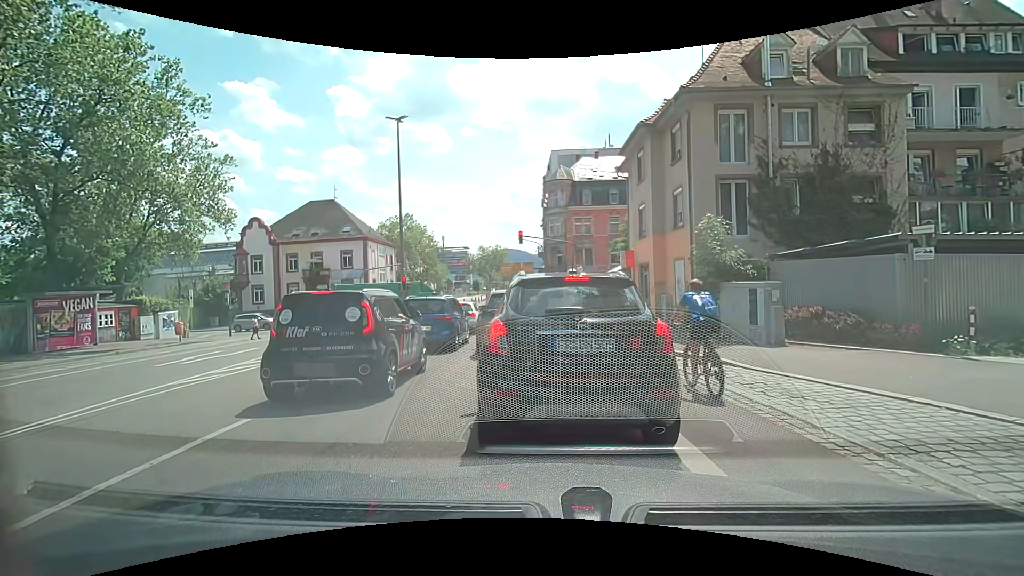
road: secondary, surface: asphalt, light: Day
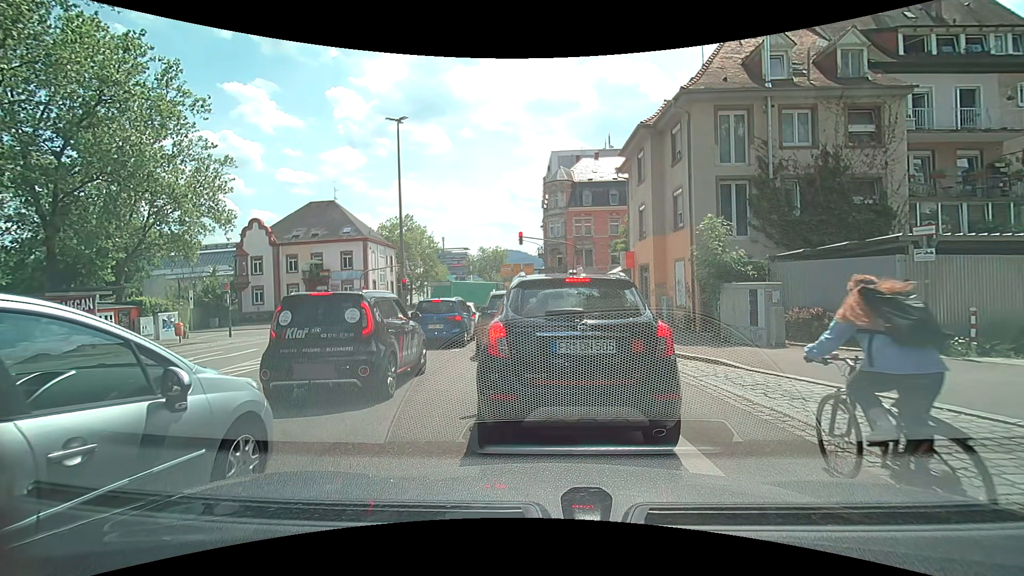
(0.0, +0.1) m; 0°
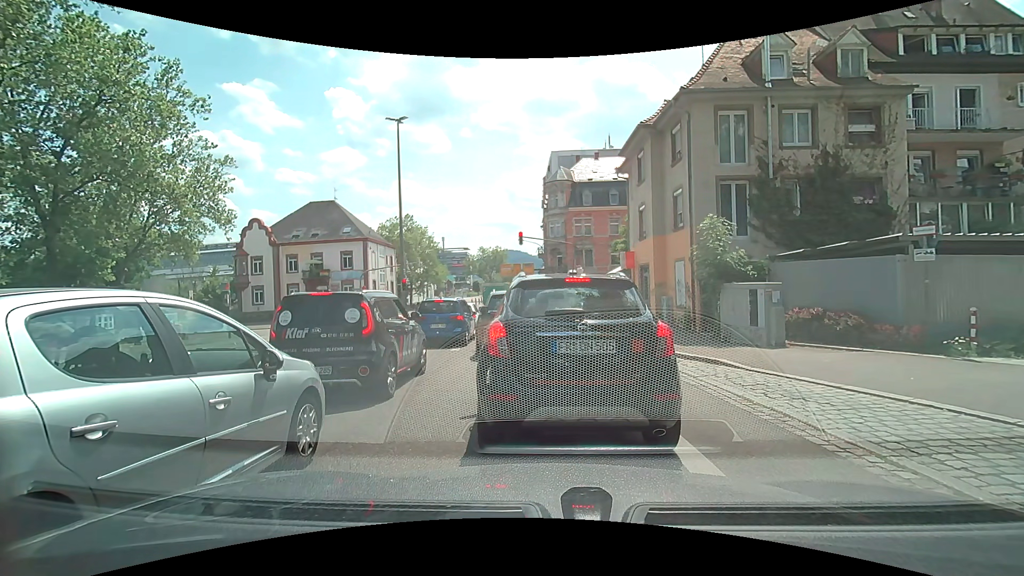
(0.0, 0.0) m; 0°
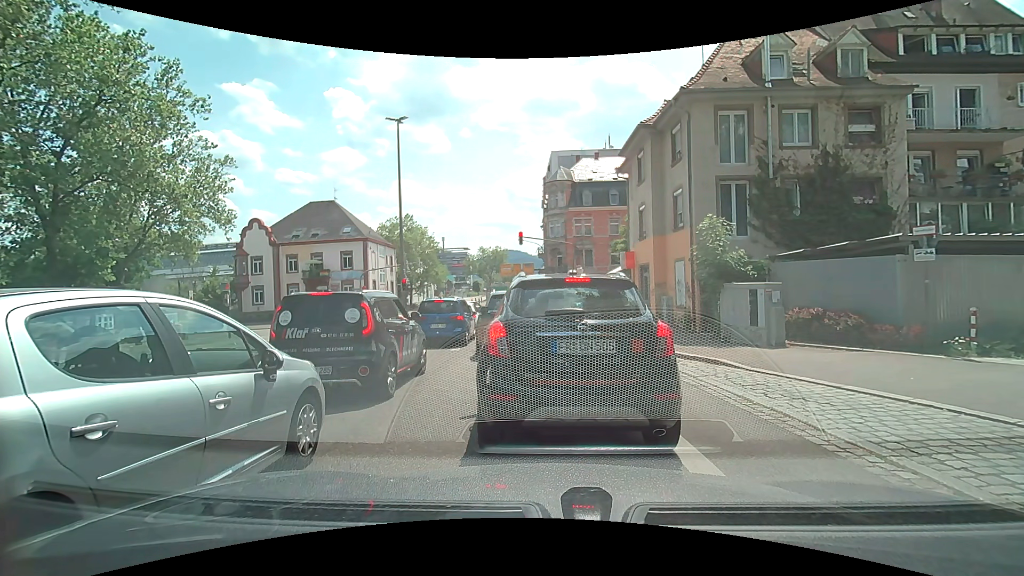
(0.0, 0.0) m; 0°
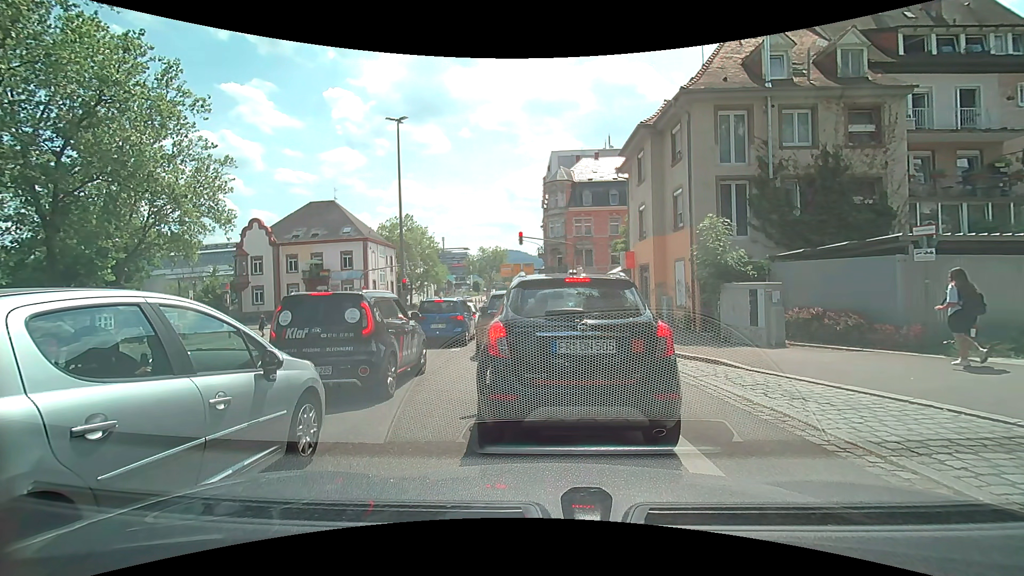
(0.0, 0.0) m; 0°
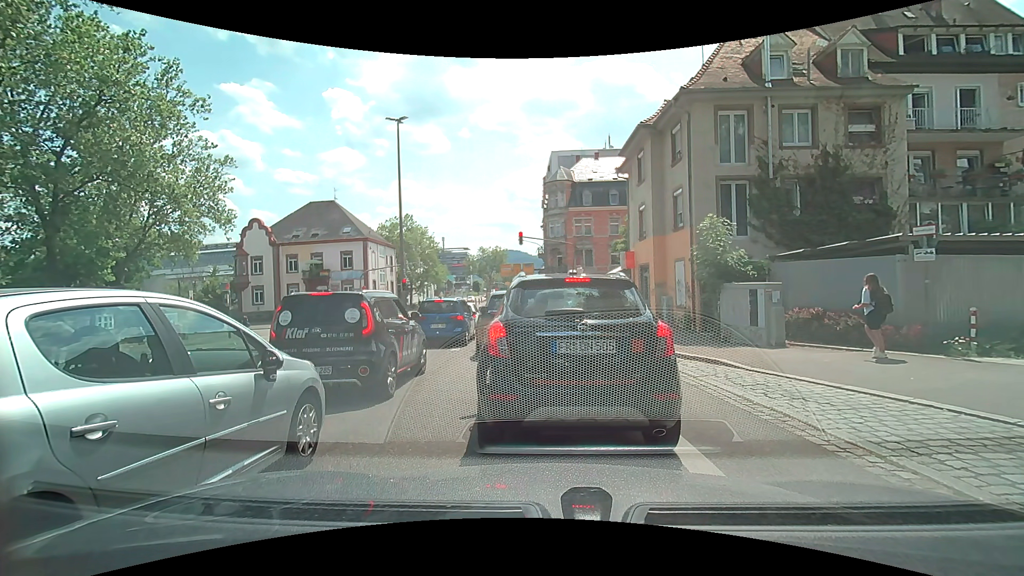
(0.0, 0.0) m; 0°
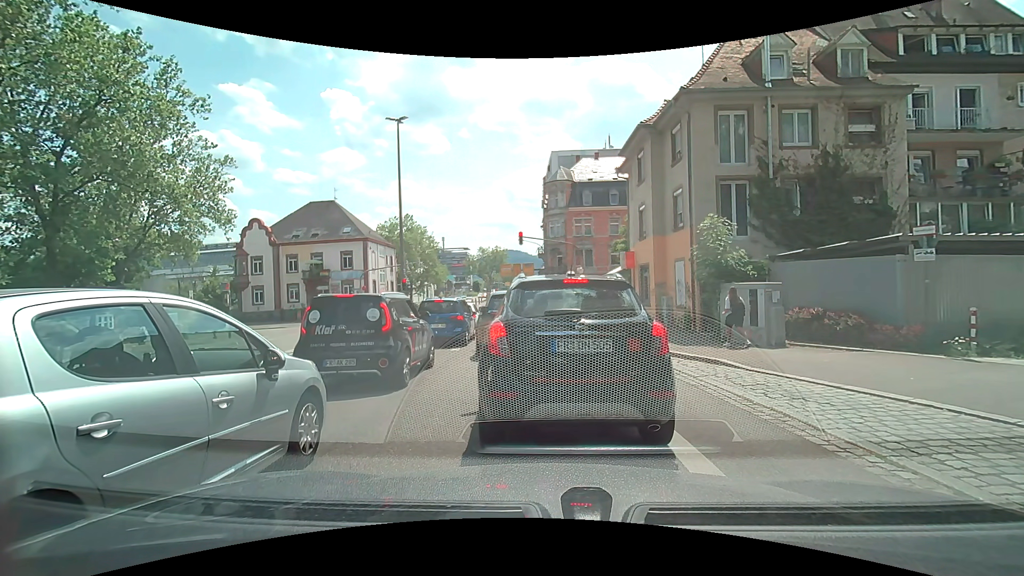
(0.0, 0.0) m; 0°
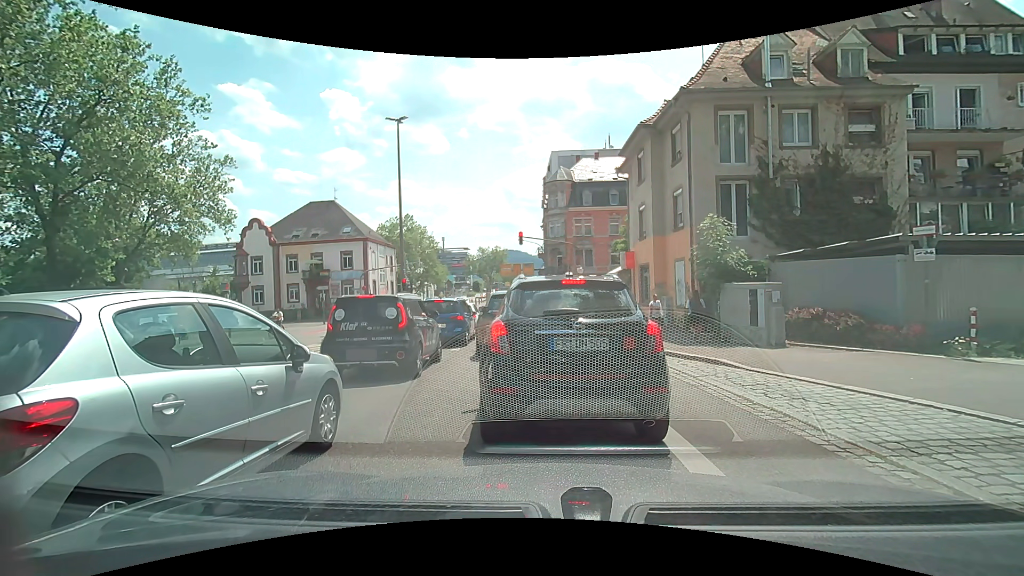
(0.0, 0.0) m; 0°
